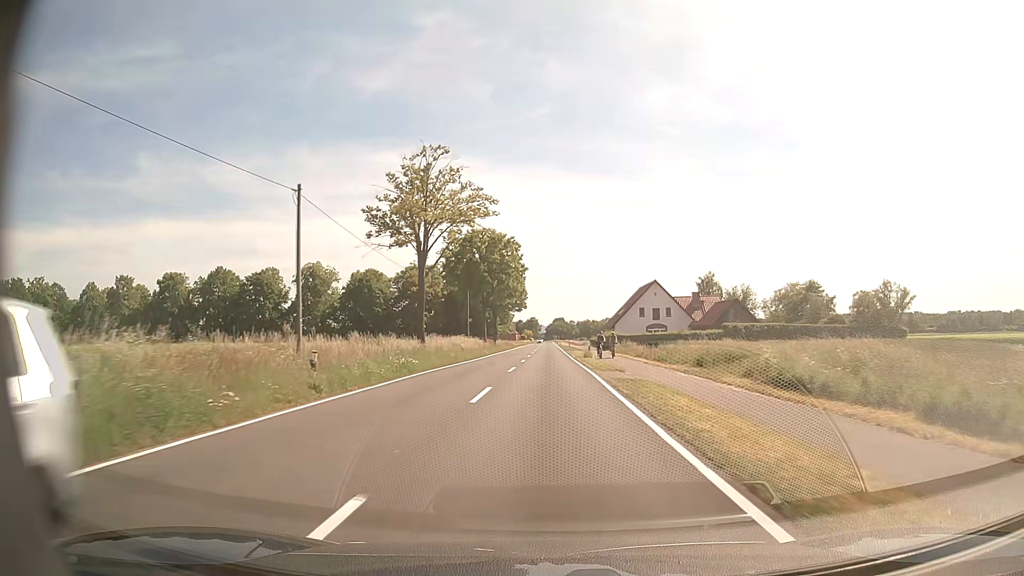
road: tertiary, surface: asphalt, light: Day
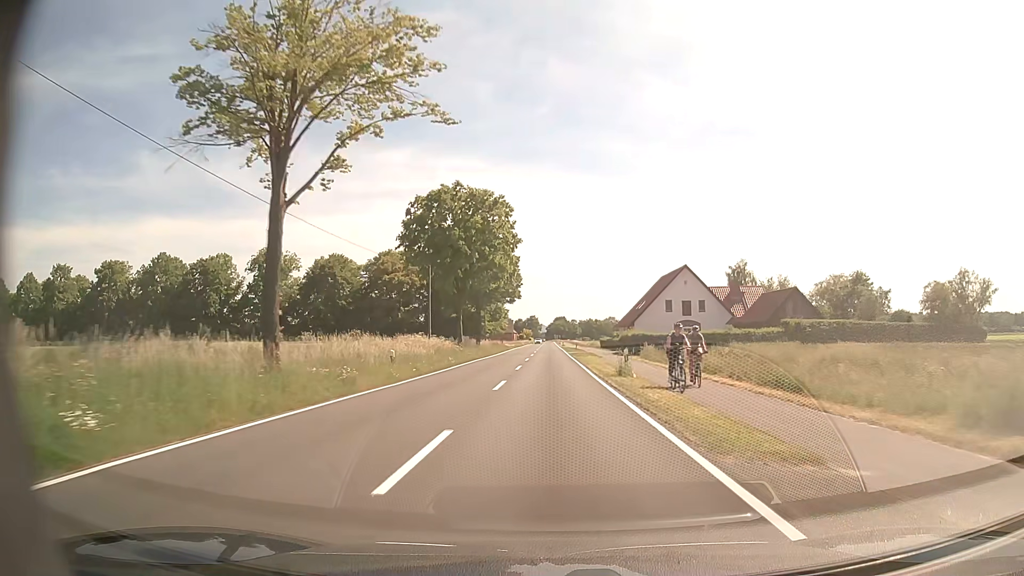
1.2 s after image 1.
(0.0, +20.3) m; 0°
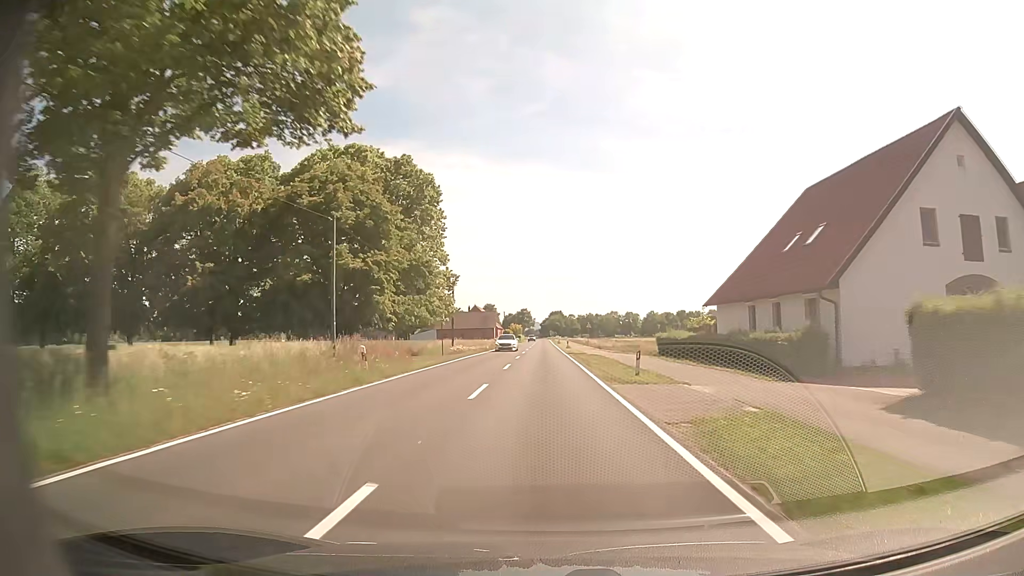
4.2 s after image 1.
(+0.4, +53.3) m; 0°
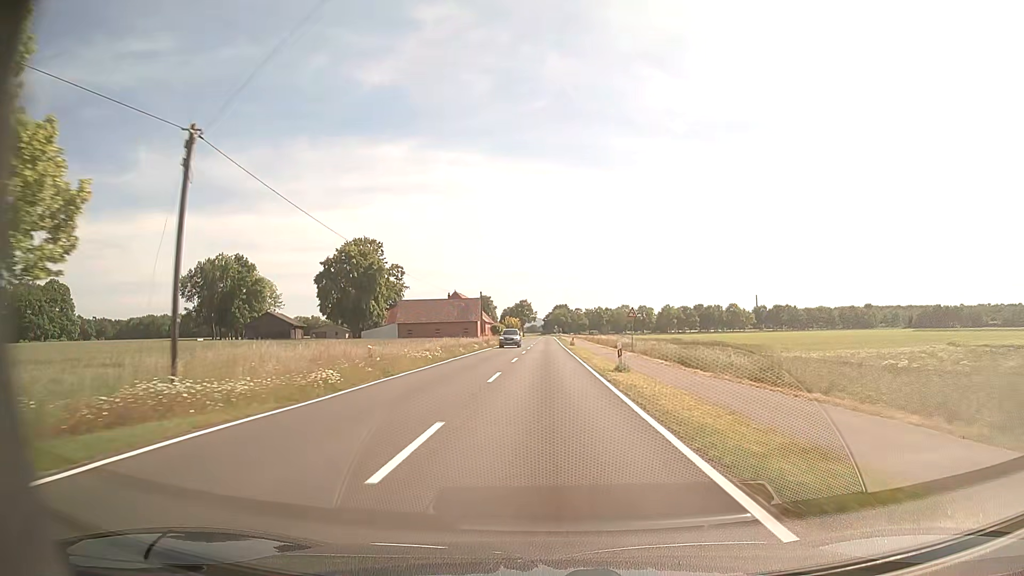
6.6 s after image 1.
(-0.2, +44.6) m; 0°
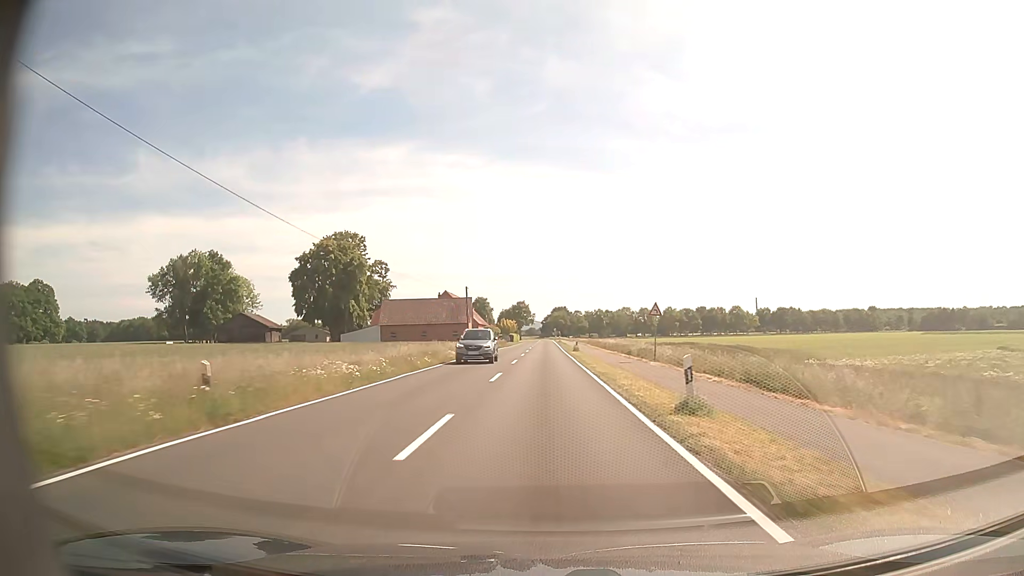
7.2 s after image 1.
(0.0, +10.9) m; 0°
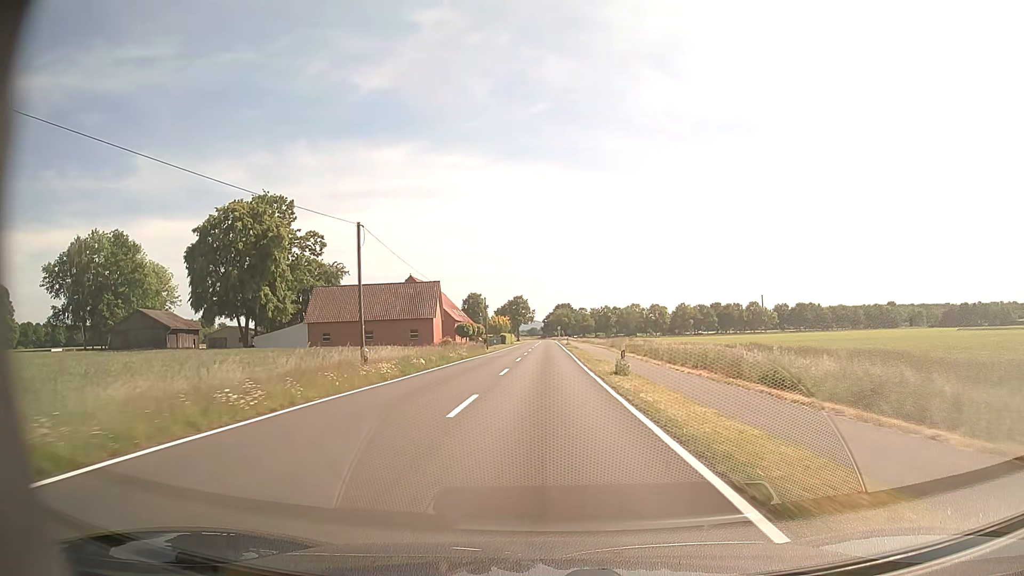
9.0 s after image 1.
(-0.1, +32.5) m; 0°
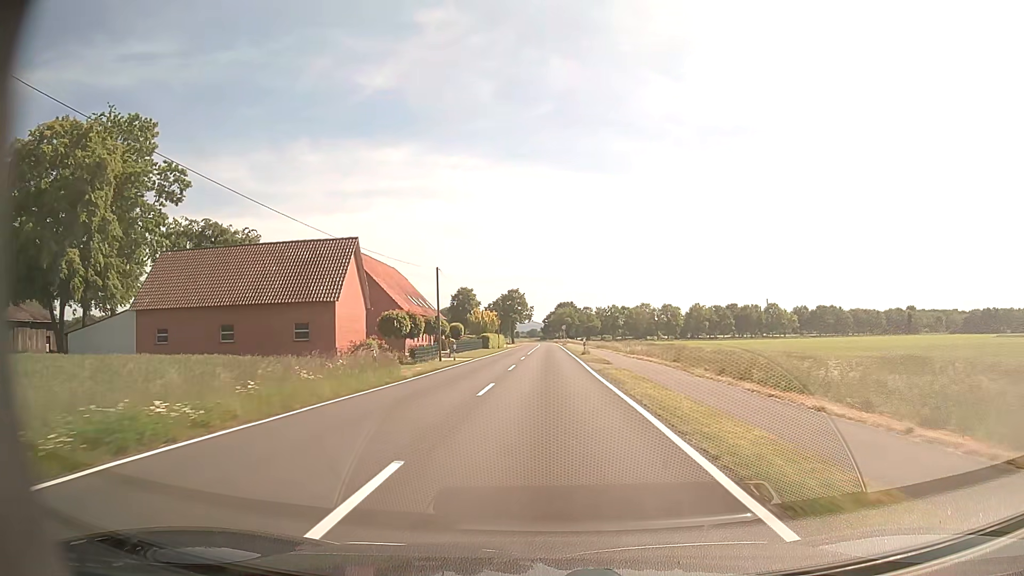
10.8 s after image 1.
(-0.1, +32.4) m; 0°
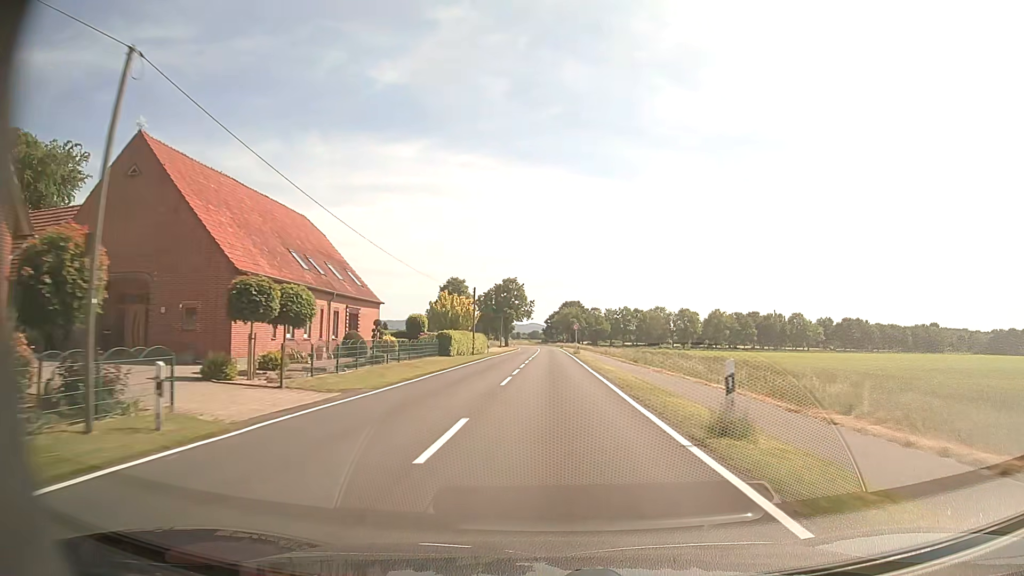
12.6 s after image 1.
(-0.1, +32.4) m; 0°
(0, +10) (0, +20) (0, +30) (0, +40) (0, +50) (0, +60) (+1, +70) (+1, +80) (+1, +90) (+1, +100) m
